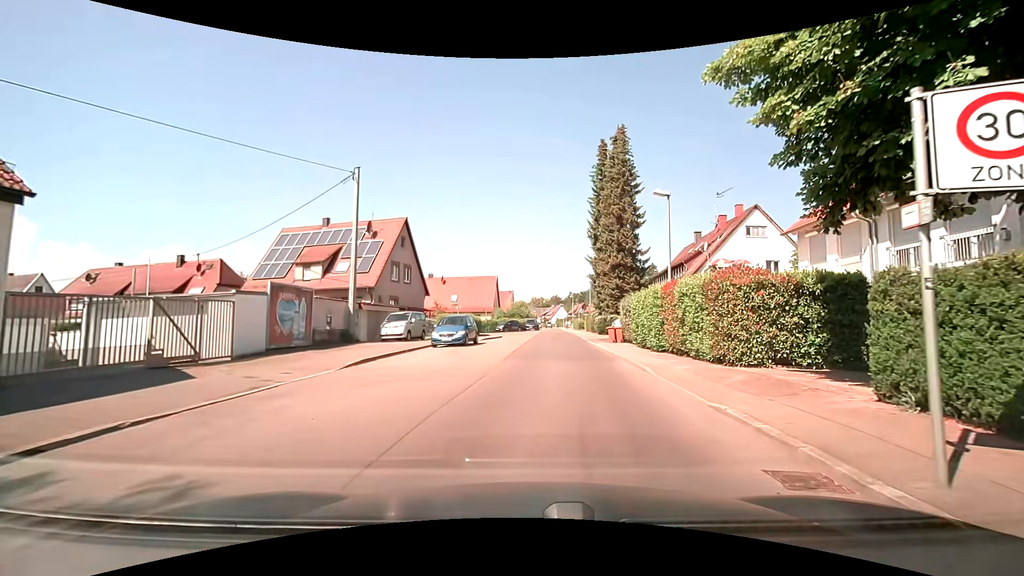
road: residential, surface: asphalt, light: Day
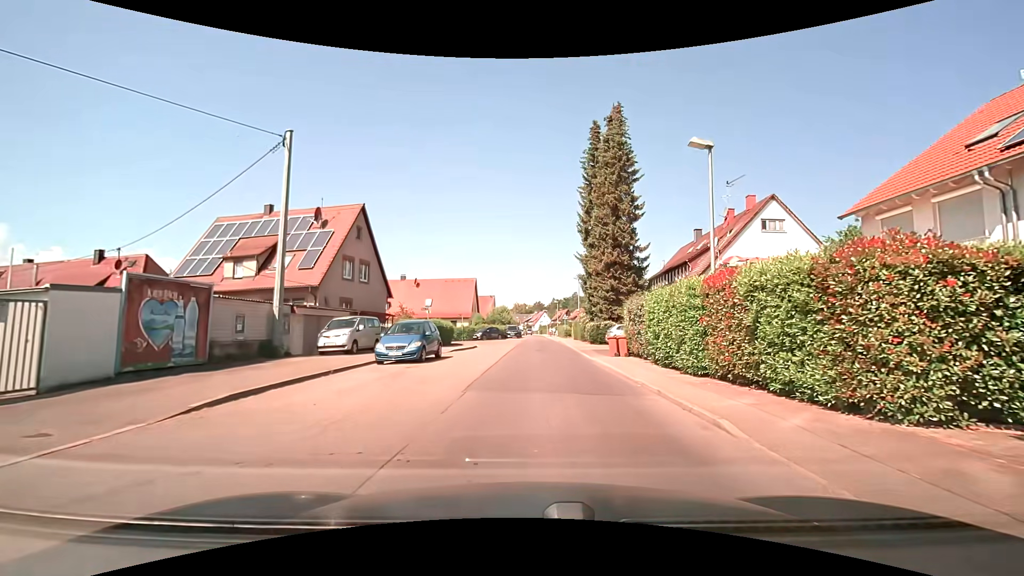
(+0.1, +6.3) m; +3°
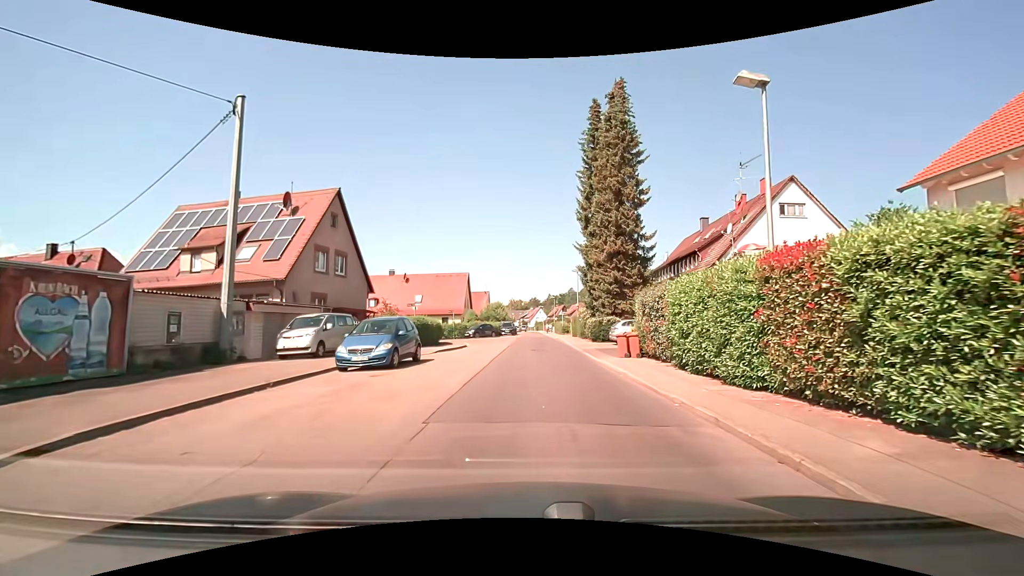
(-0.1, +3.3) m; 0°
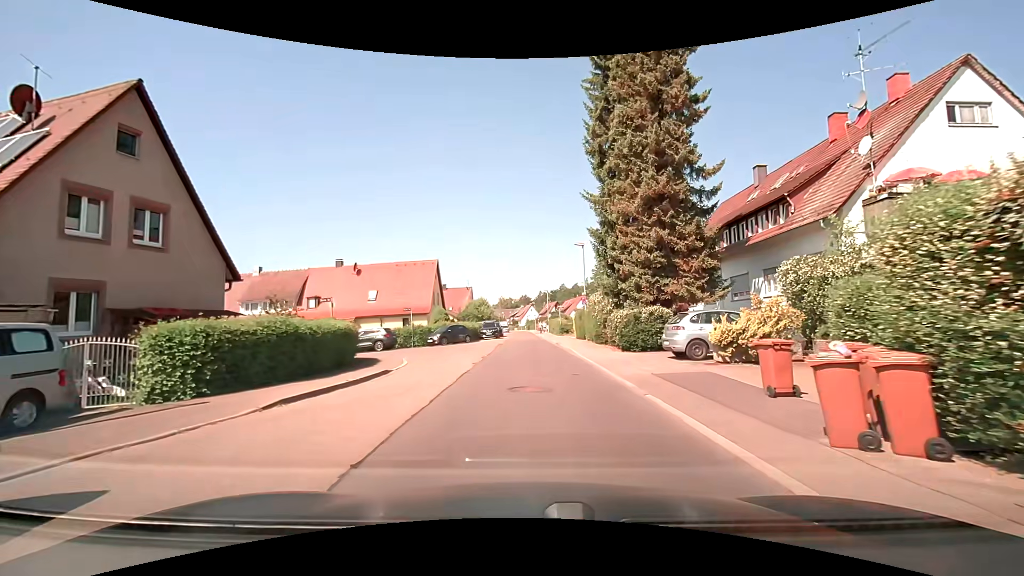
(+0.2, +14.2) m; +1°
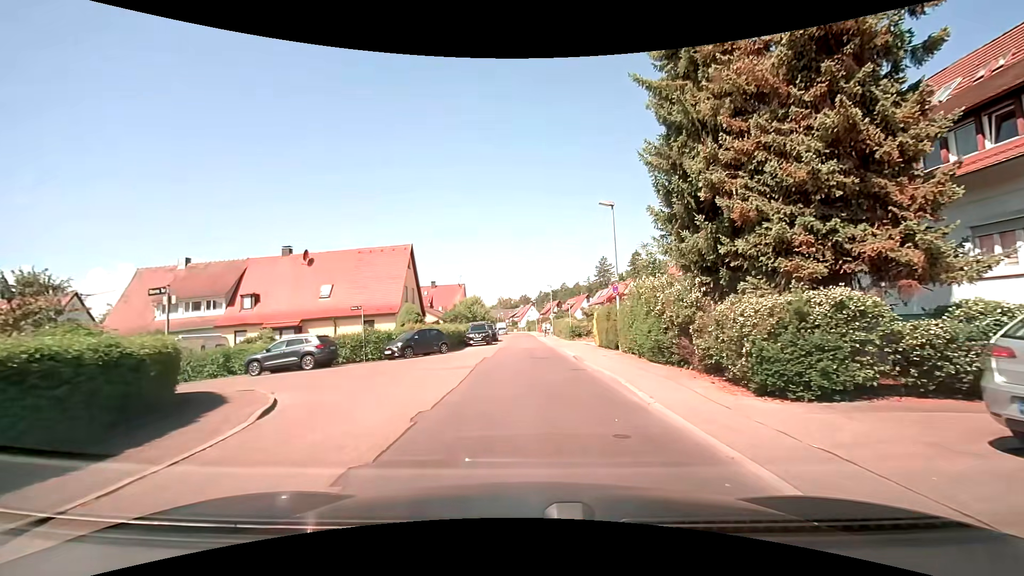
(-0.1, +11.0) m; -1°
